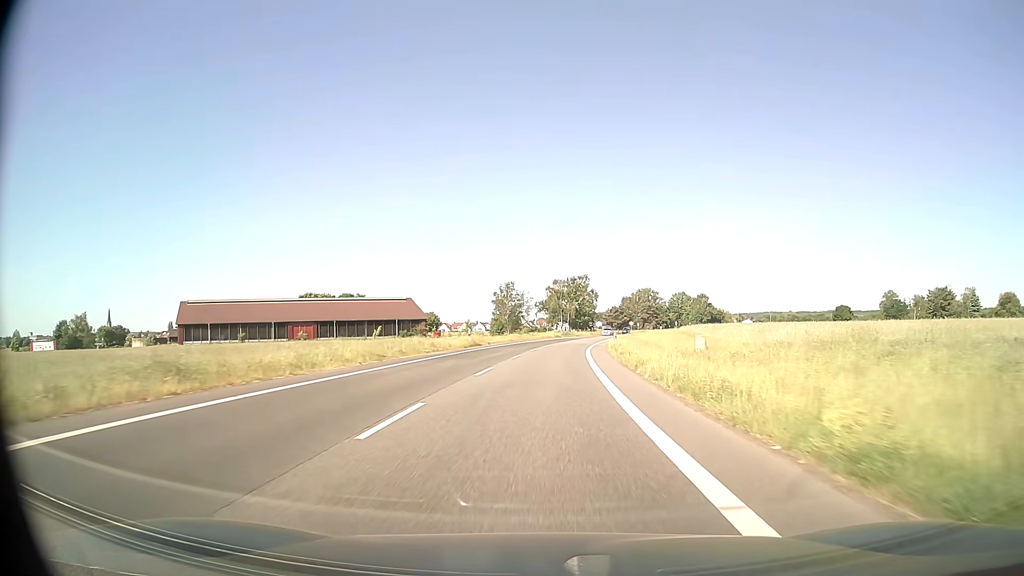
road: secondary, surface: asphalt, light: Day
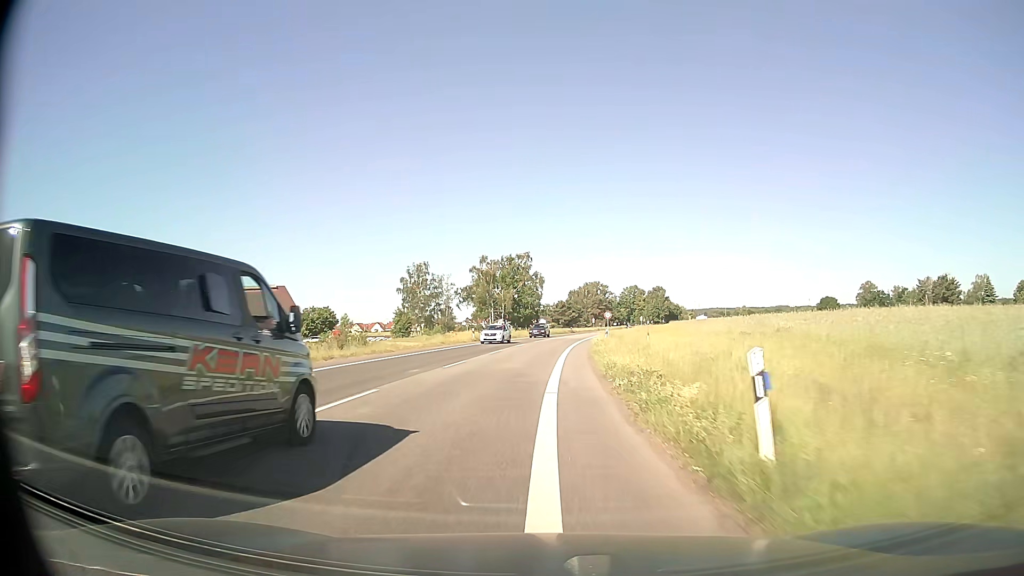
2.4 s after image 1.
(+2.9, +44.7) m; +5°
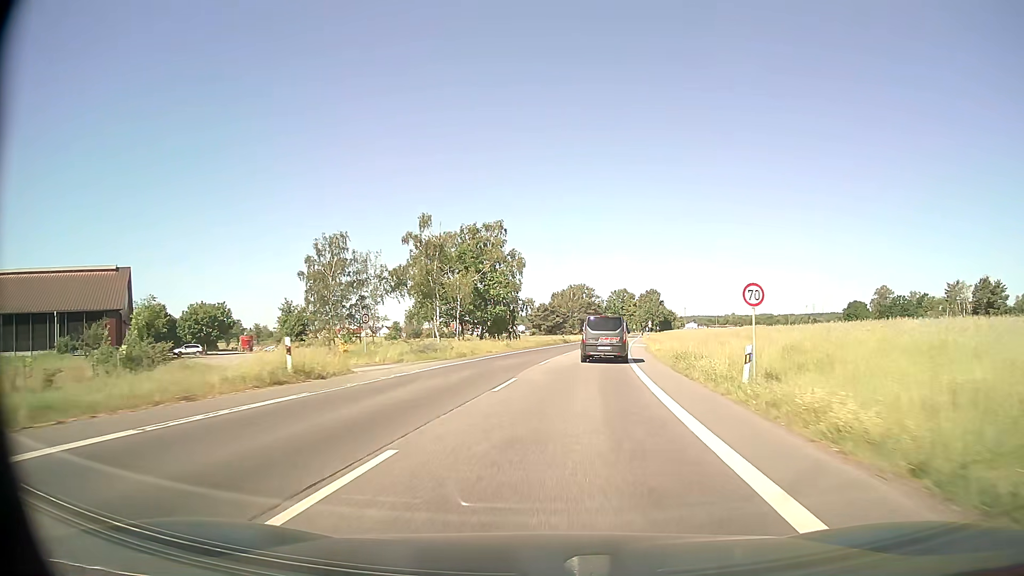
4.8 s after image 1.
(-0.3, +42.1) m; +1°
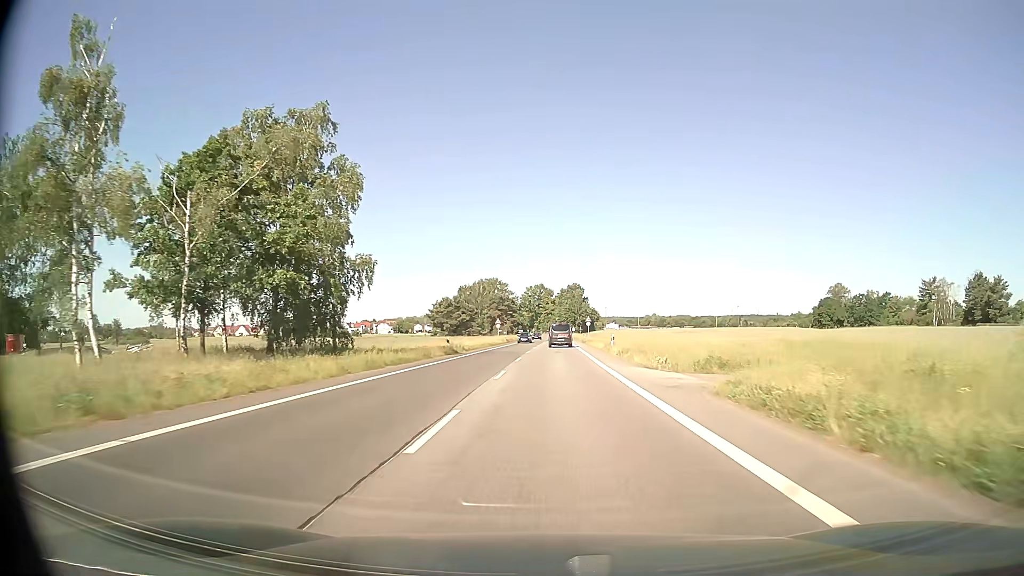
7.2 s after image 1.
(+3.0, +43.2) m; +7°
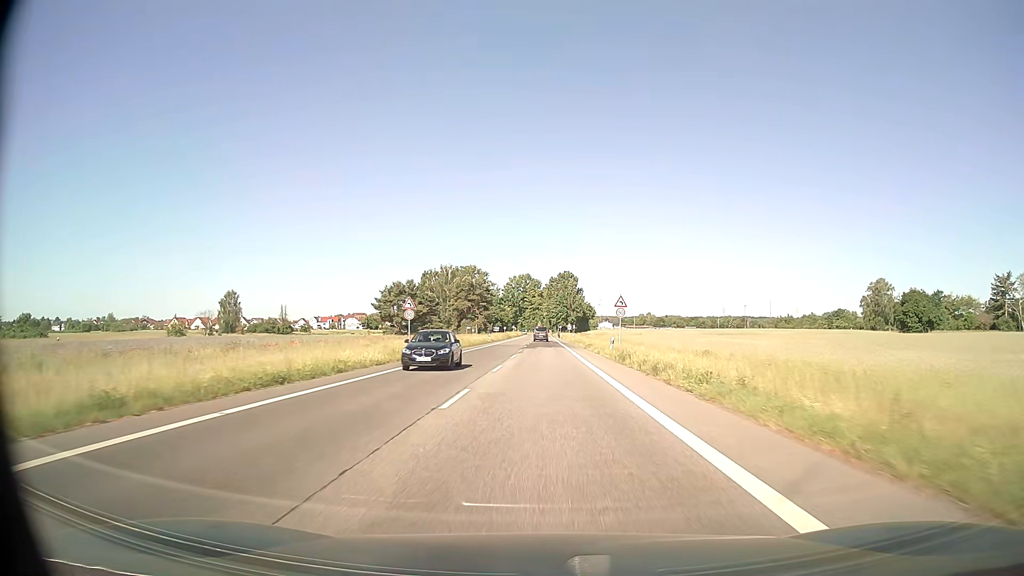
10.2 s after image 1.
(+0.9, +55.3) m; +1°
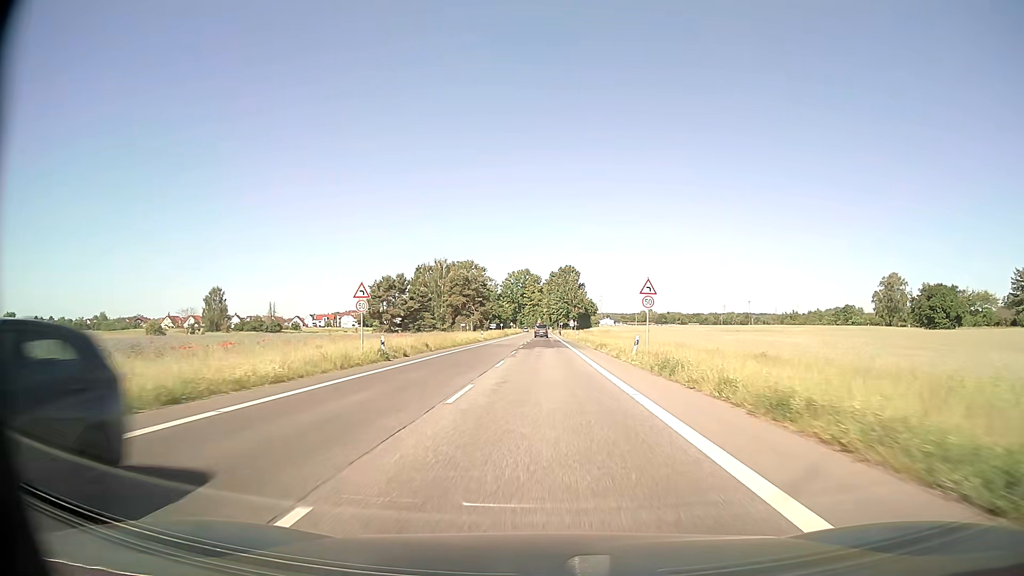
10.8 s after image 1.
(0.0, +10.9) m; 0°
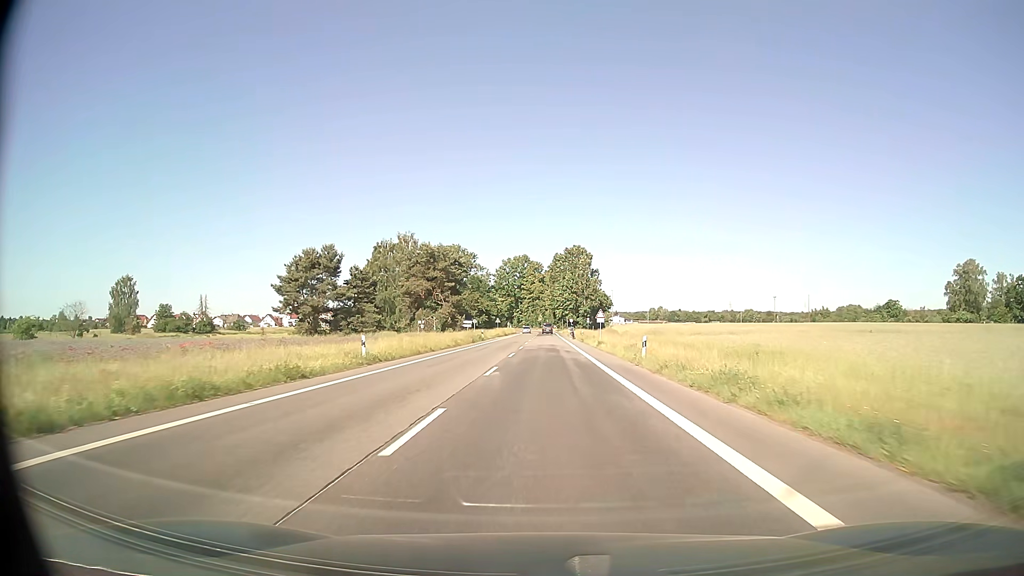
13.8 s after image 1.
(0.0, +52.7) m; 0°
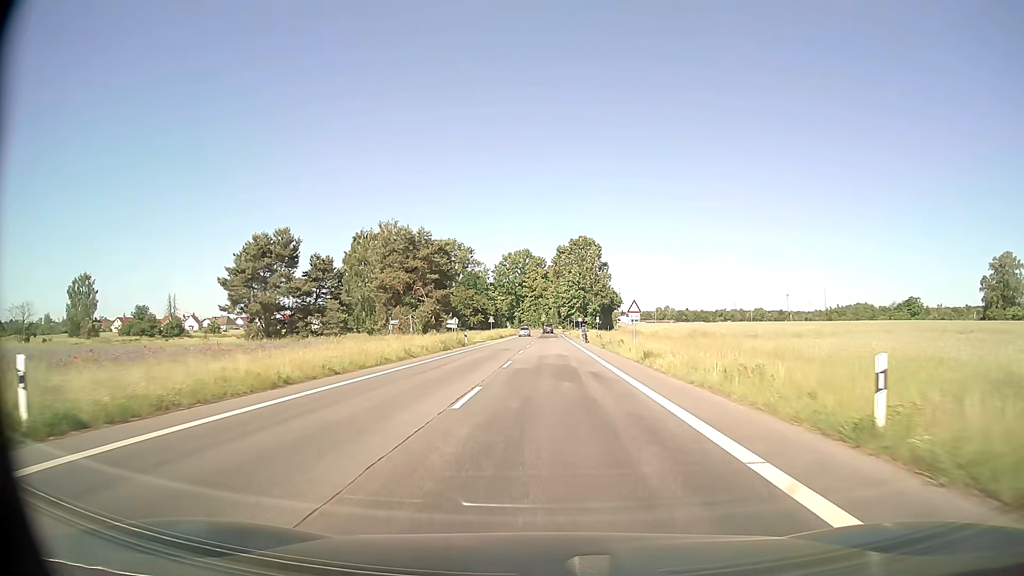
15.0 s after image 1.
(-0.1, +19.3) m; 0°
(0, +10) (0, +20) (0, +30) (0, +40) (0, +50) (0, +60) (0, +70) (0, +80) (+1, +90) (+1, +100) m
